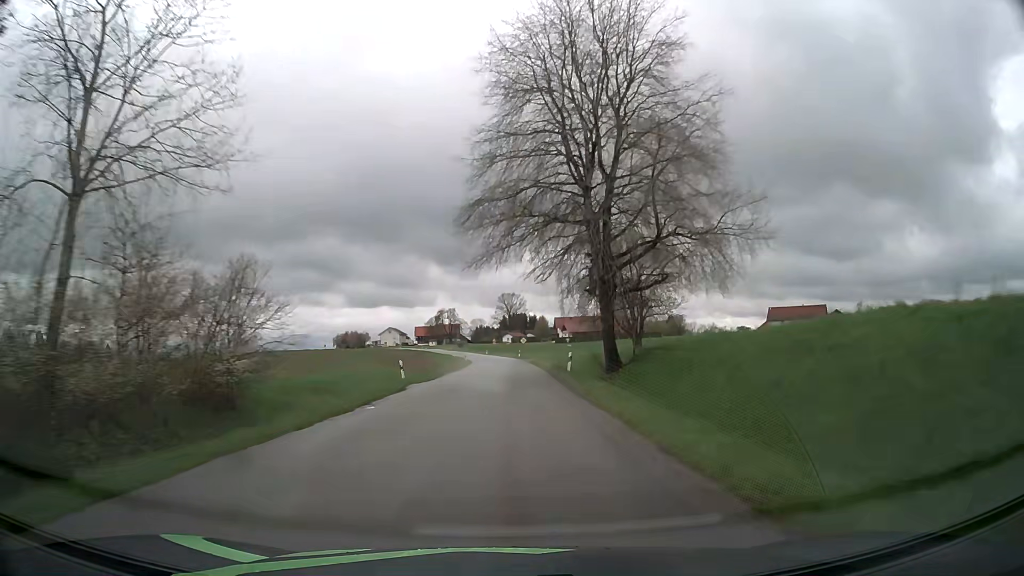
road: tertiary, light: Day
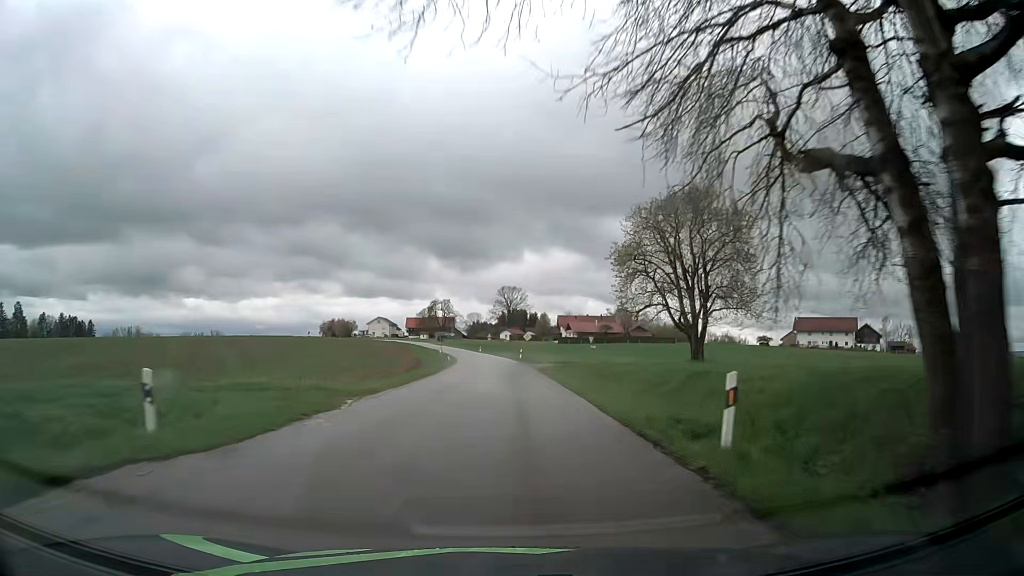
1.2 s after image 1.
(-0.1, +22.5) m; 0°
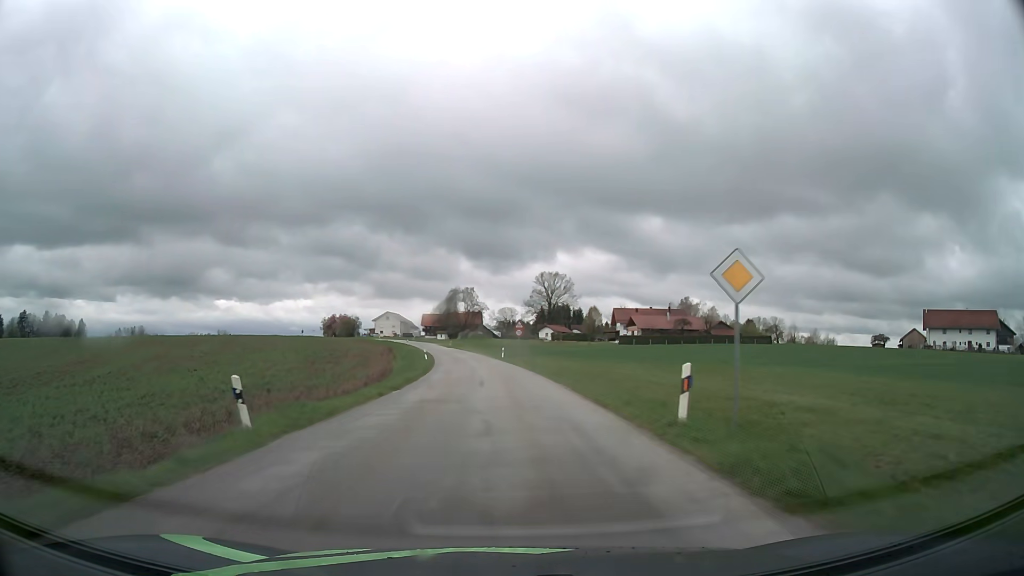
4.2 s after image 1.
(-0.2, +55.4) m; -3°
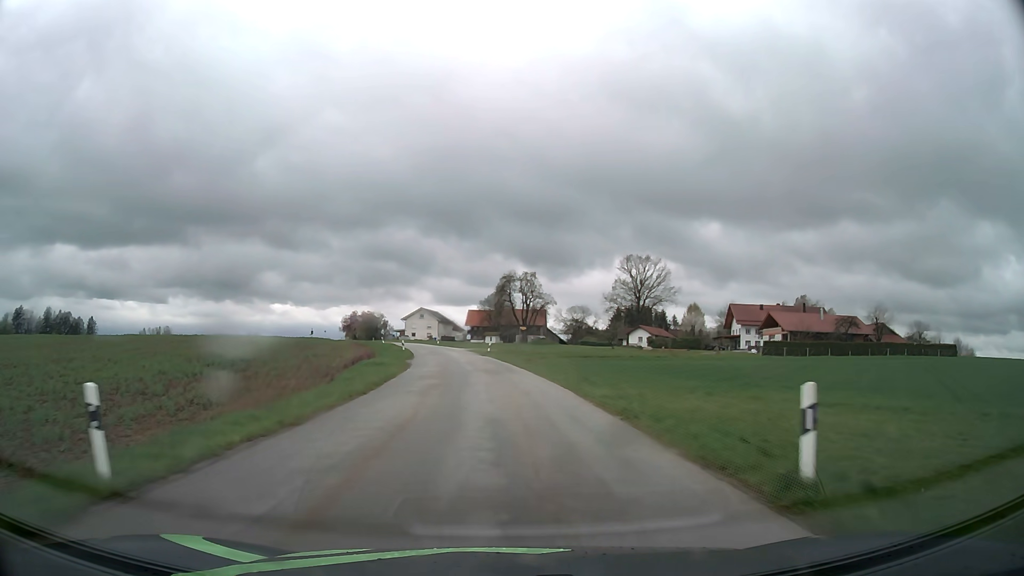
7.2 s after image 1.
(-2.3, +54.5) m; -5°
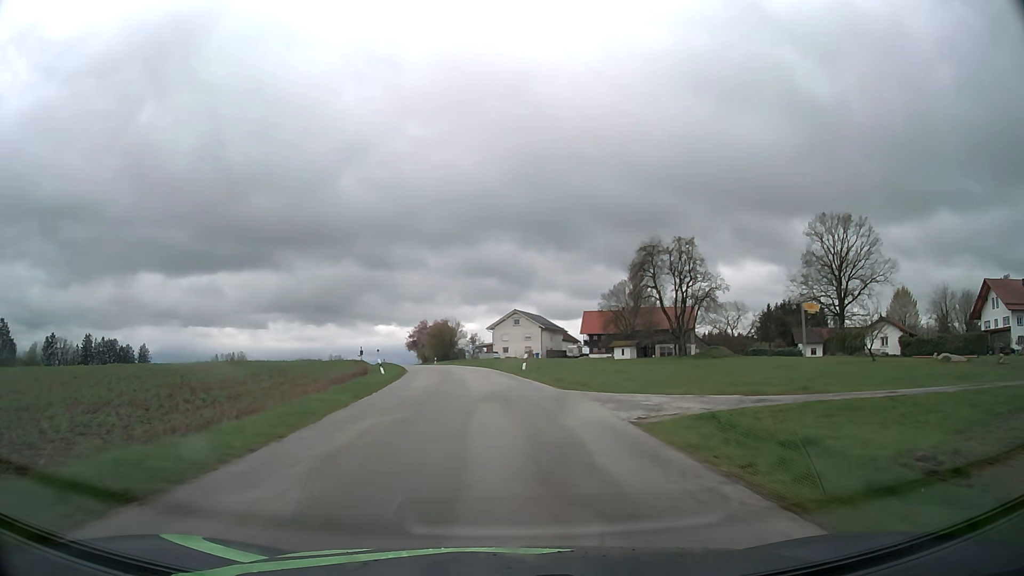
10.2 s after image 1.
(-4.1, +54.5) m; -9°
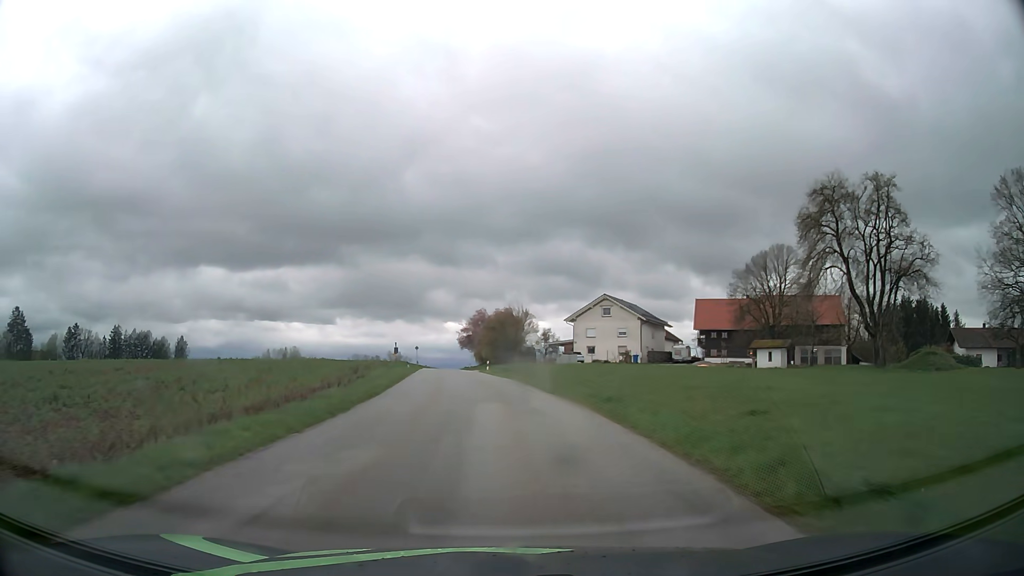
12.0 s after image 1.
(-1.9, +32.6) m; -6°
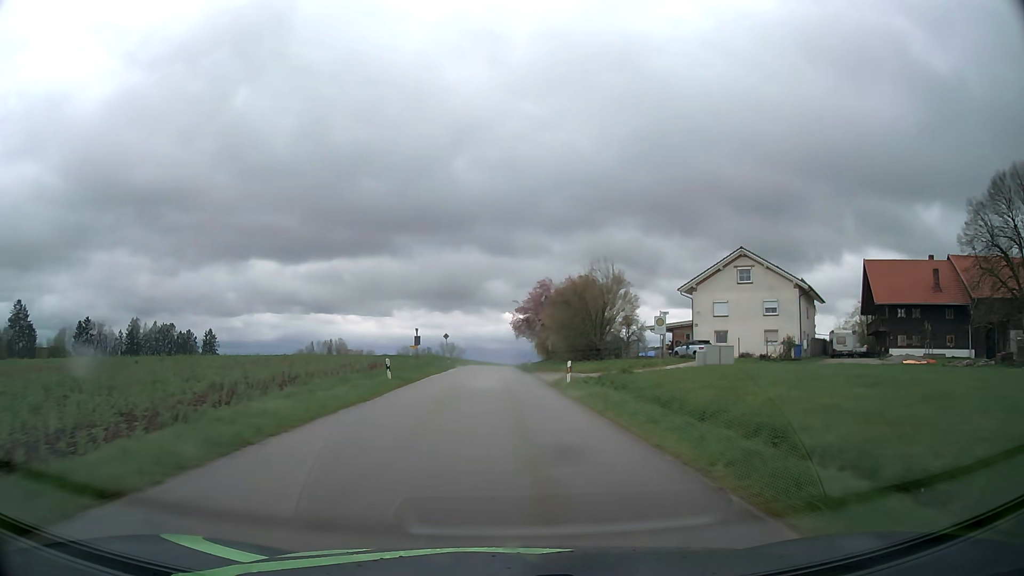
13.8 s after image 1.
(-1.5, +32.5) m; -5°
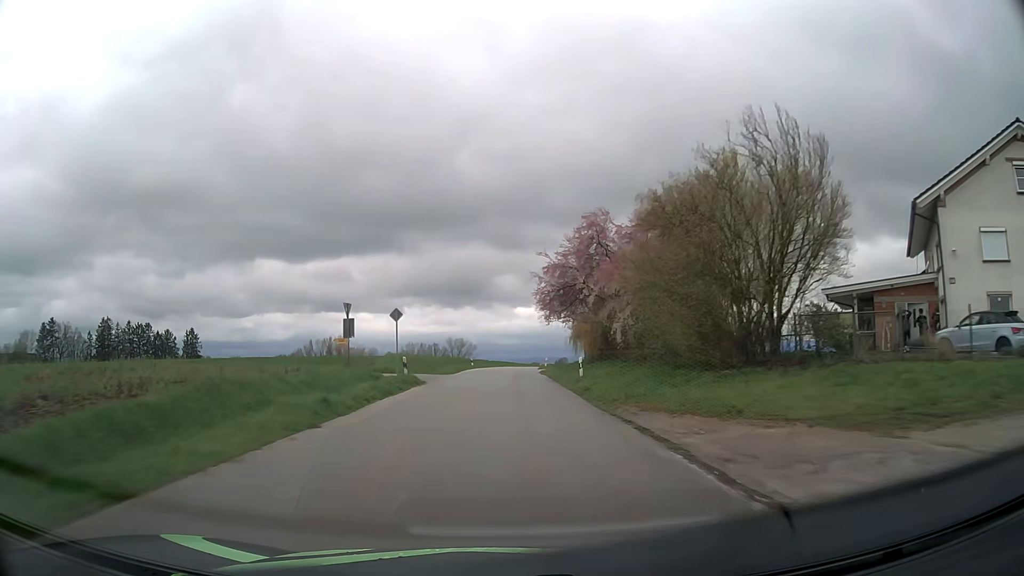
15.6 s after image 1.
(-0.4, +32.6) m; -1°
(0, +10) (0, +20) (0, +30) (0, +40) (0, +50) (+1, +60) (+1, +70) (+3, +80) (+4, +90) (+6, +100) m
